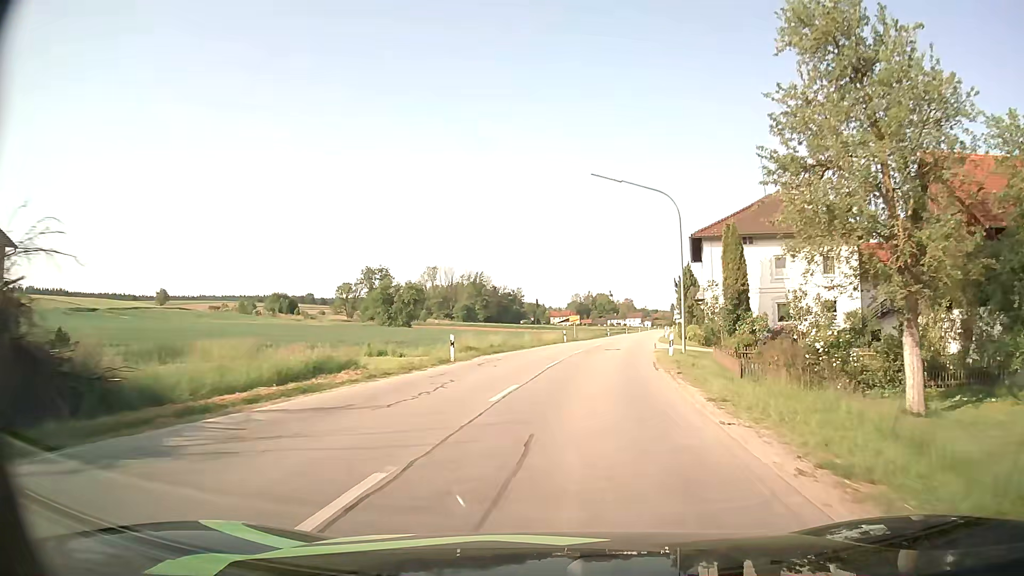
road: secondary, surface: asphalt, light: Day
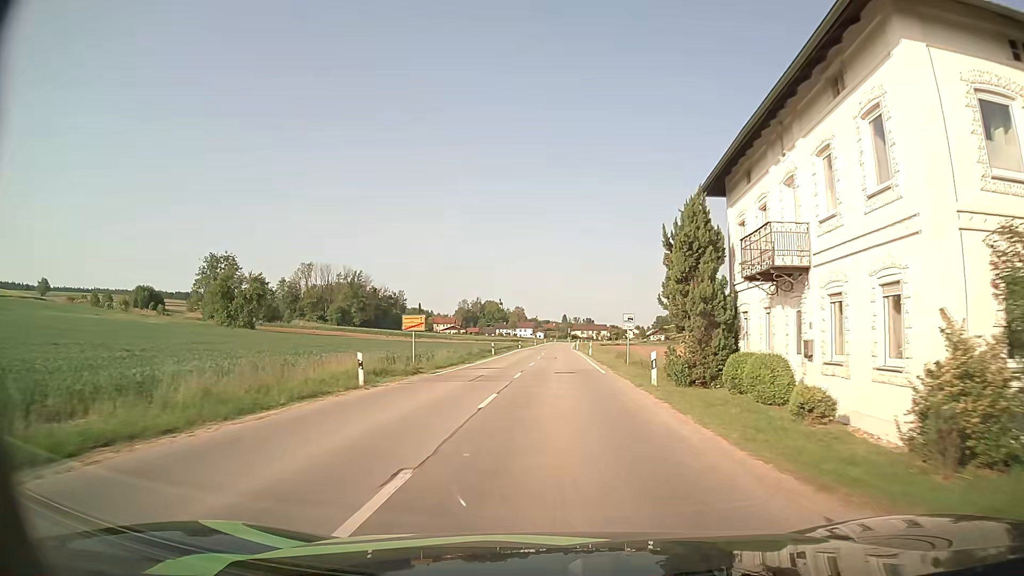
(+3.1, +34.3) m; +9°
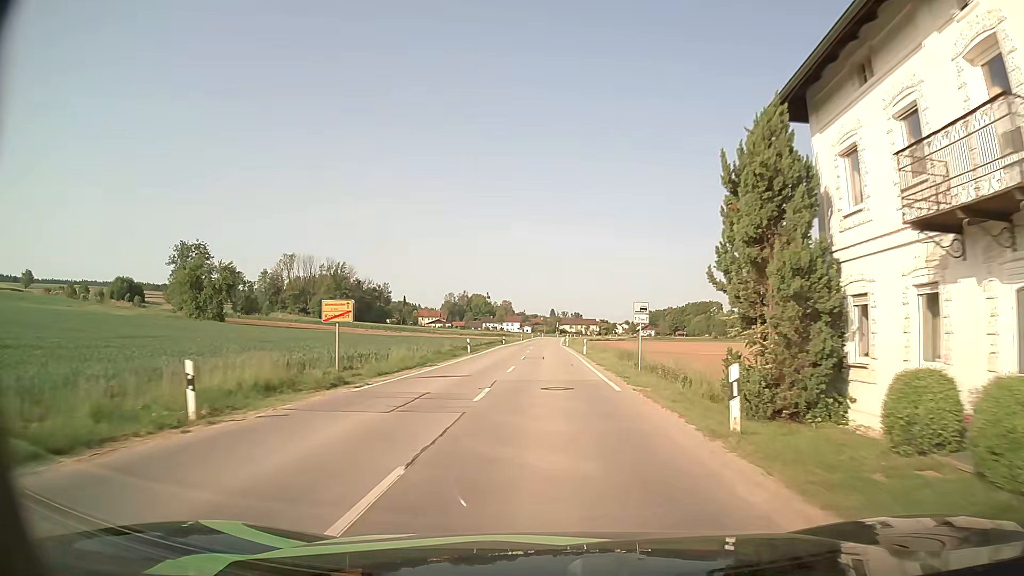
(+0.1, +8.8) m; 0°
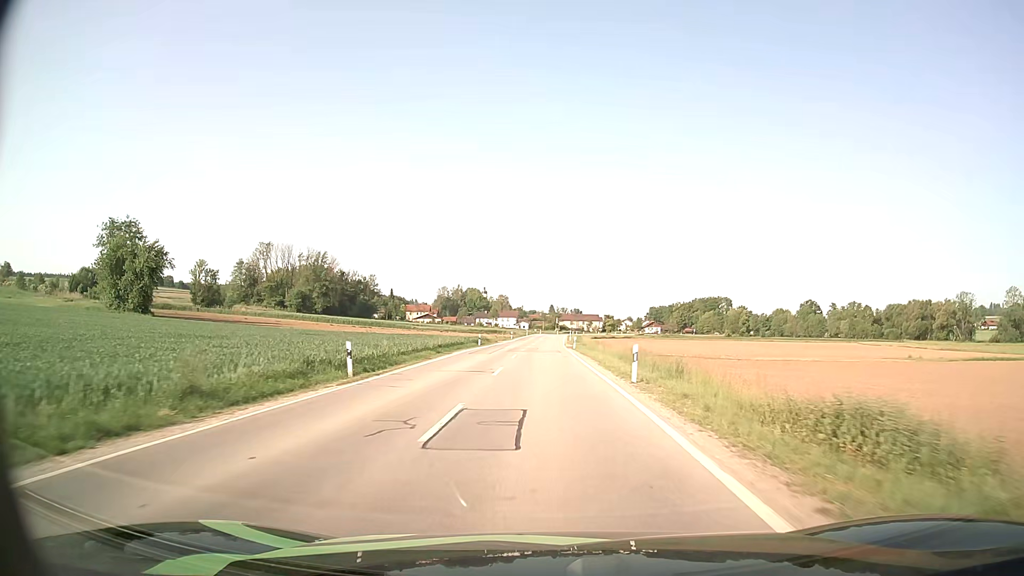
(+0.5, +27.4) m; +1°
(0, +10) (0, +20) (0, +30) (0, +40) (-1, +50) (0, +60) (0, +70) (0, +80) (0, +90) (+1, +100) m
